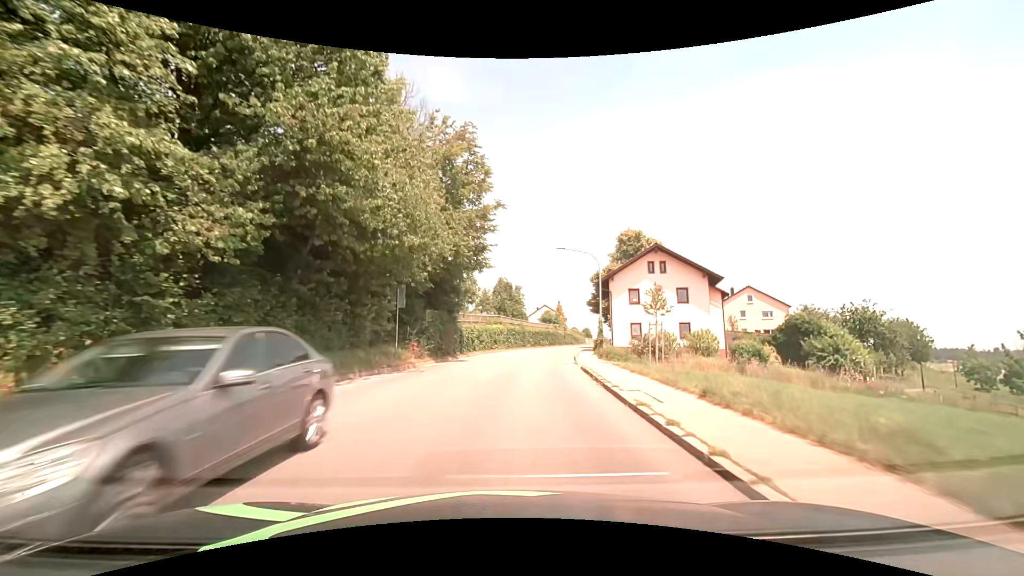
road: tertiary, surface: asphalt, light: Day
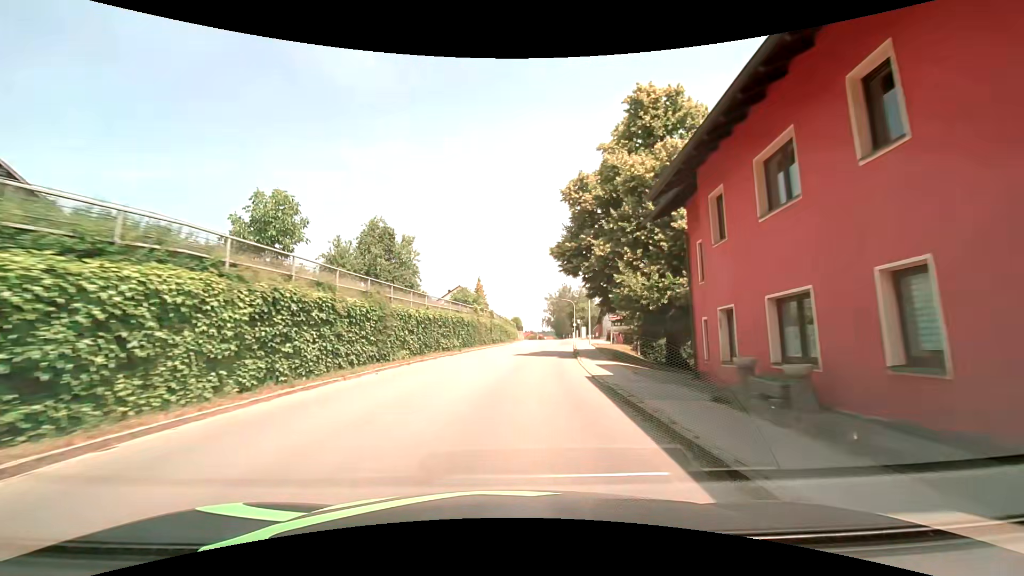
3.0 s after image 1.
(+3.4, +38.2) m; +10°
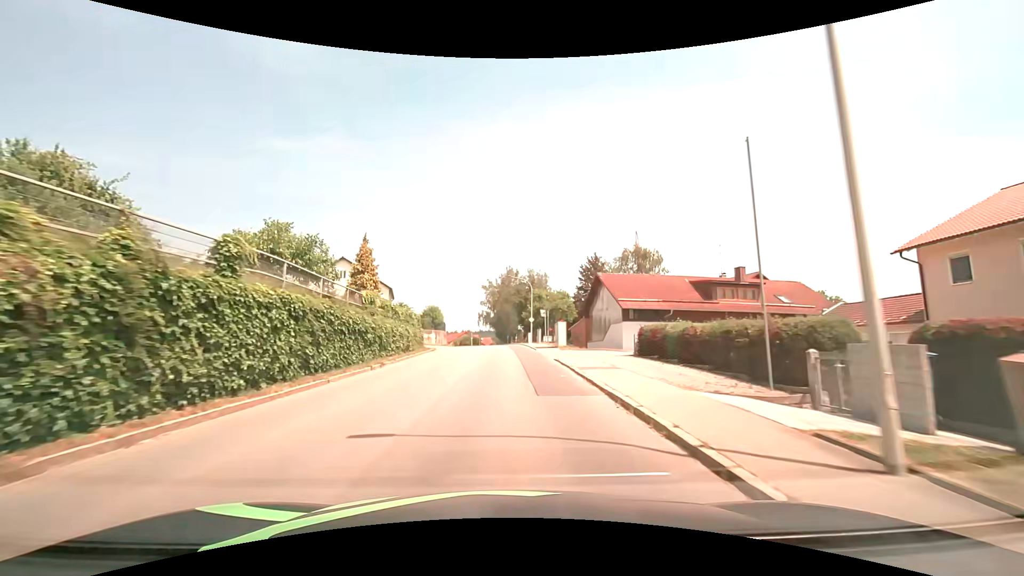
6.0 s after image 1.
(+2.9, +38.1) m; +8°
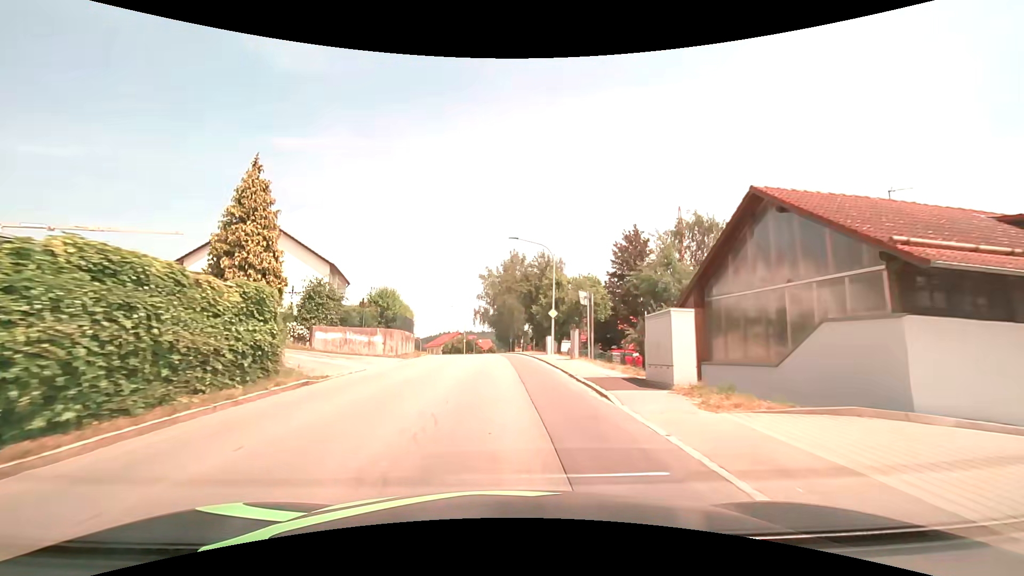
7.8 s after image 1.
(-0.1, +22.9) m; 0°
